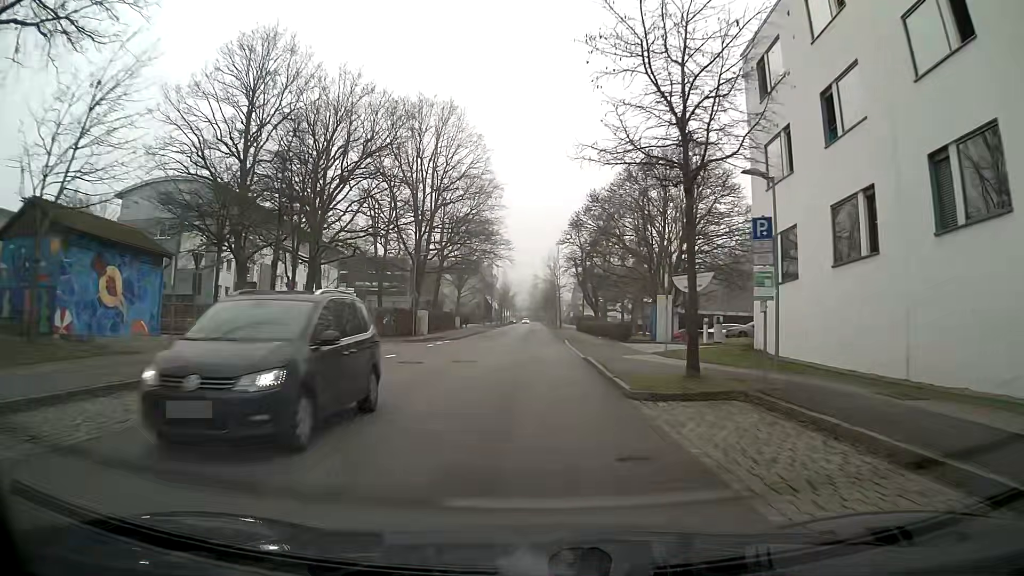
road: residential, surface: asphalt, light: Day
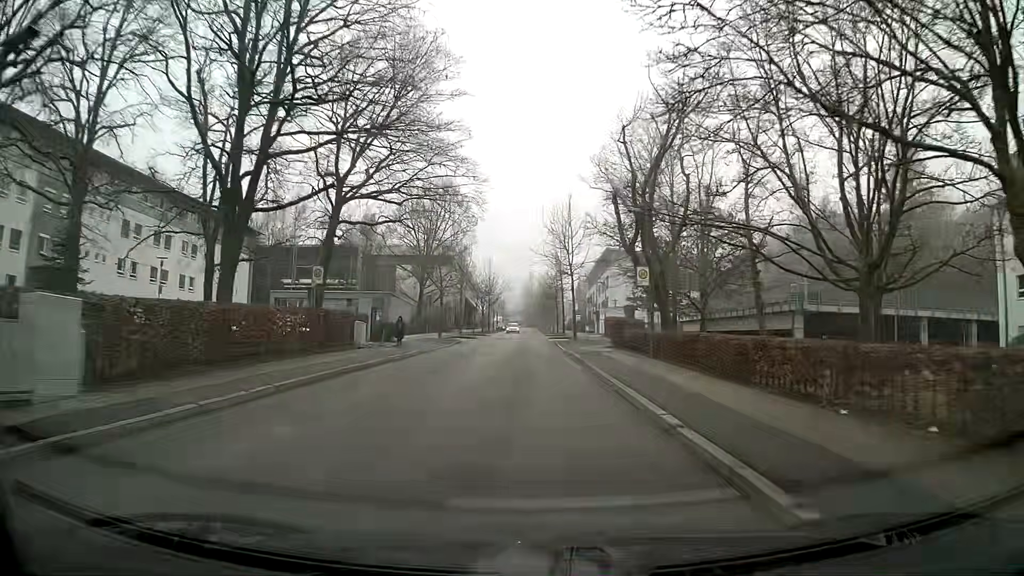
(+0.3, +36.0) m; +1°
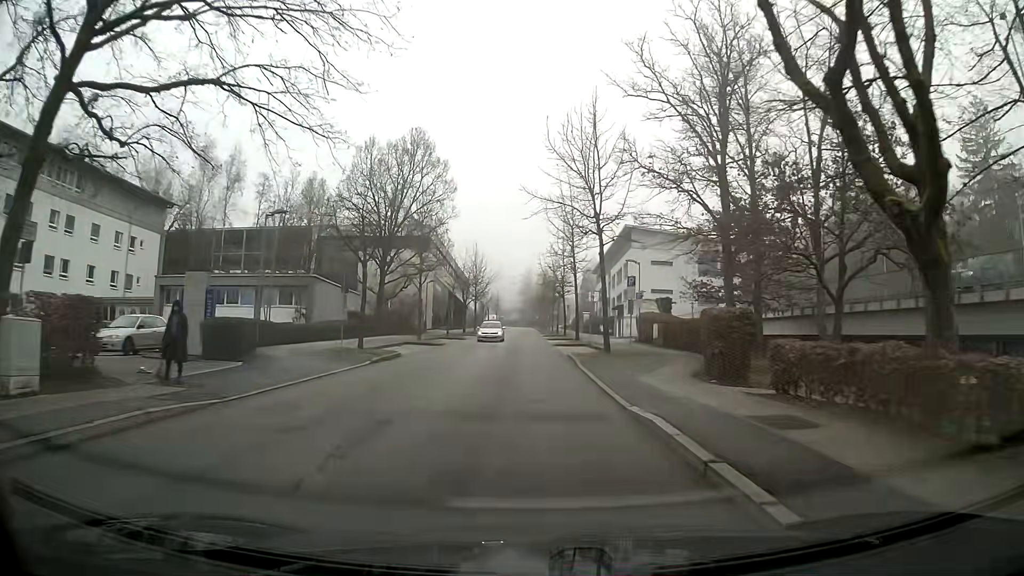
(-0.2, +21.5) m; -1°
